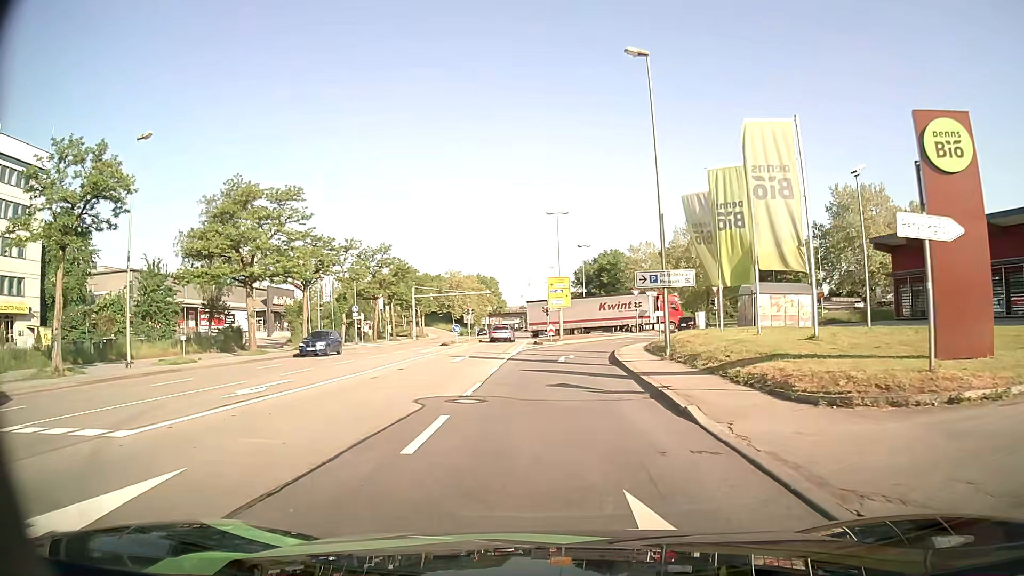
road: primary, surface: asphalt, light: Day
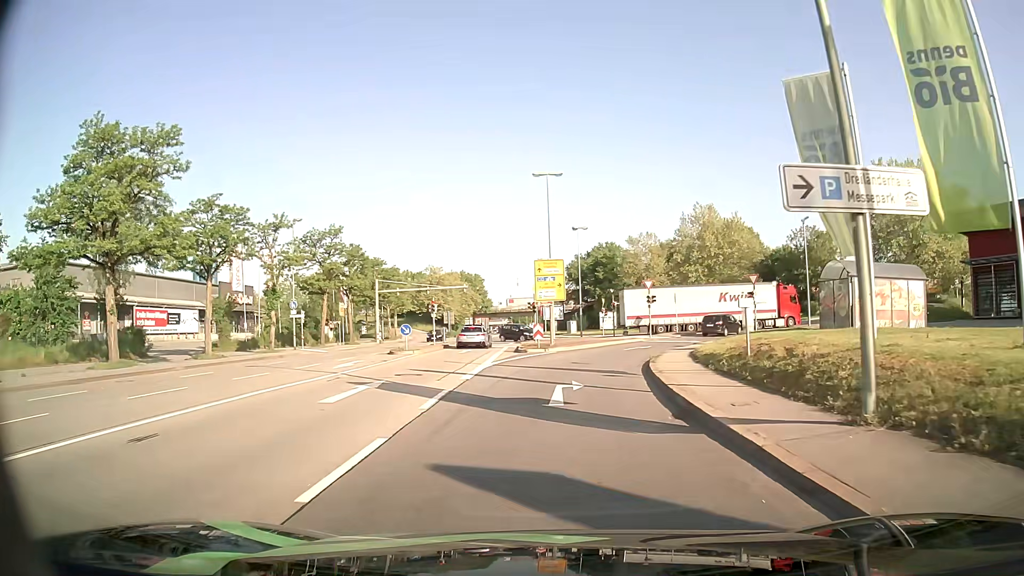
(+0.1, +14.1) m; +1°
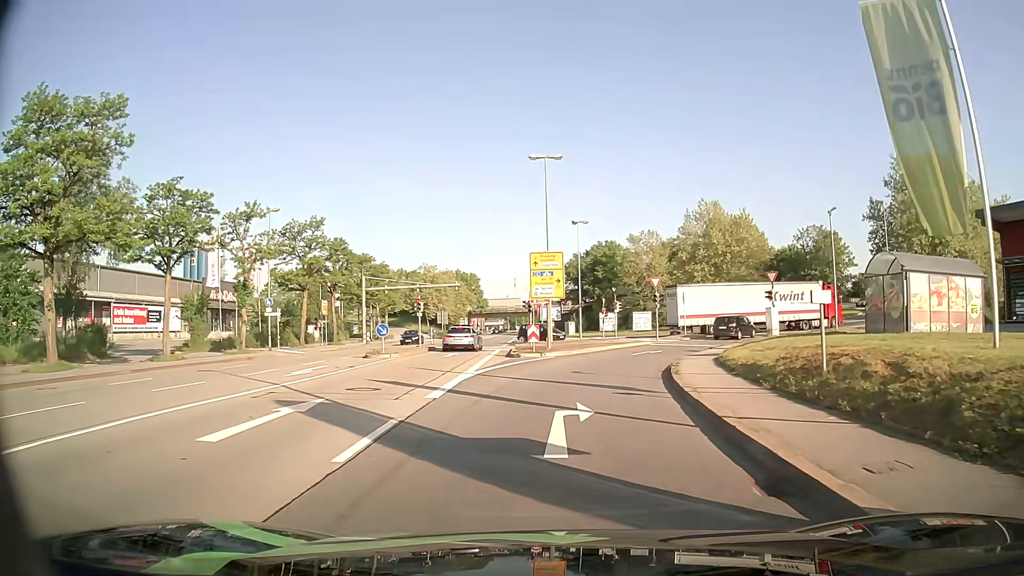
(0.0, +4.4) m; 0°
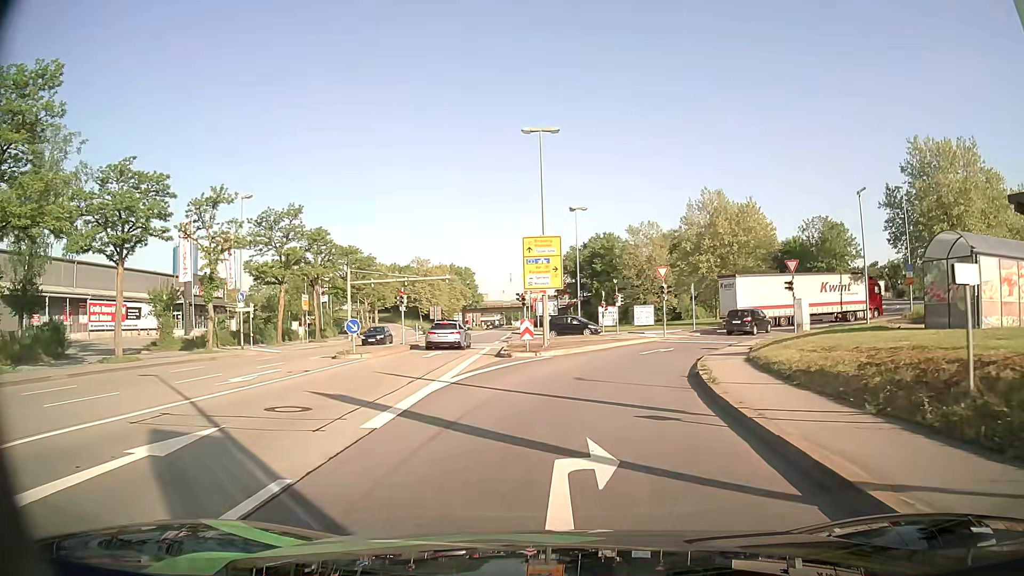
(0.0, +4.2) m; +1°
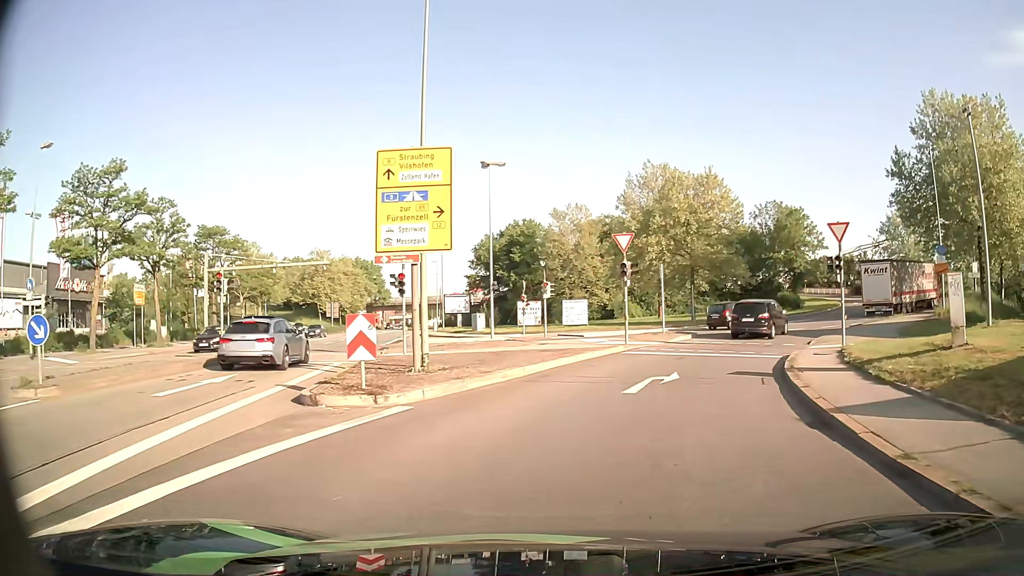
(+0.5, +14.9) m; +7°
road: primary_link
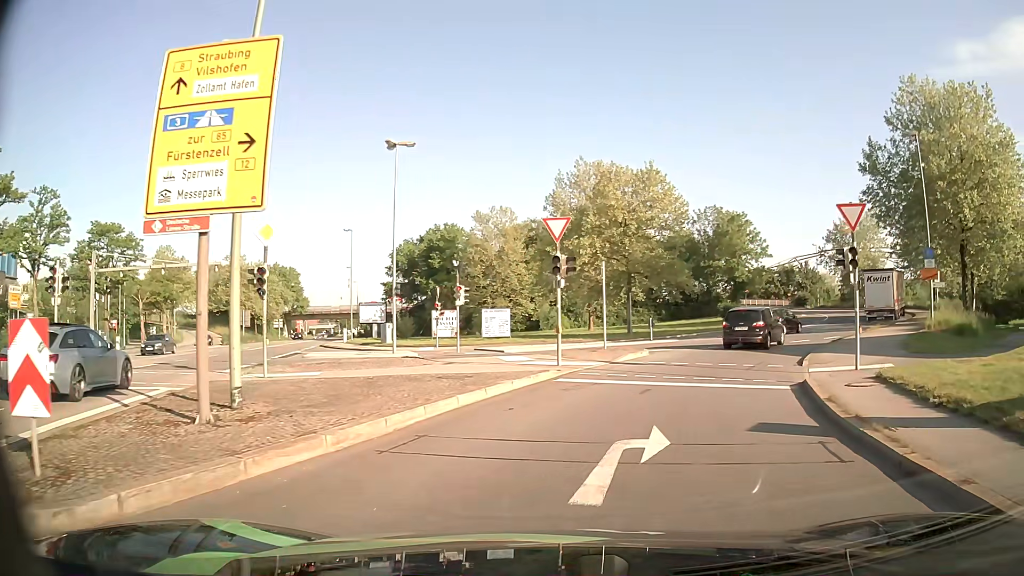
(+0.3, +6.5) m; +6°
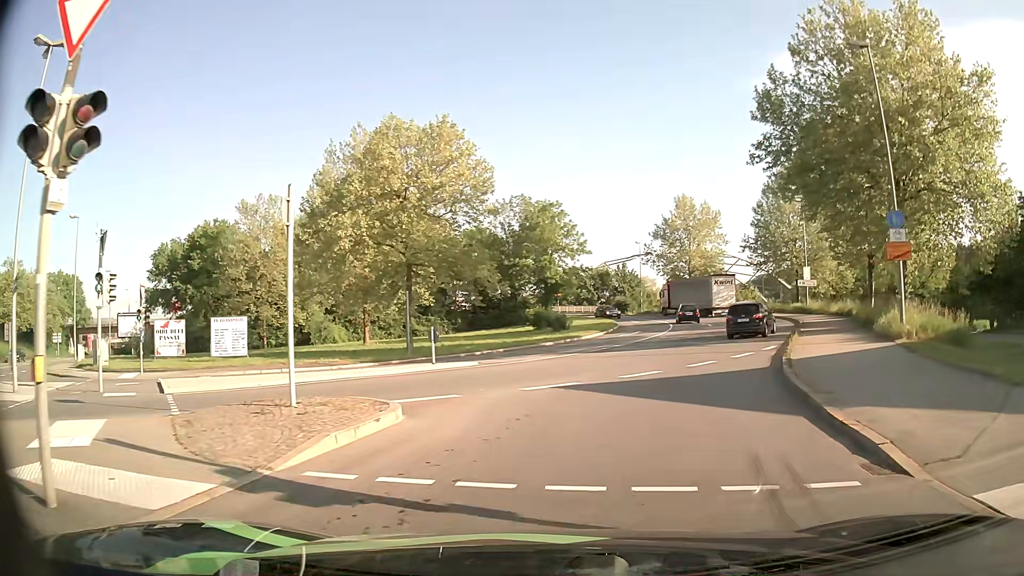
(+2.3, +14.4) m; +17°
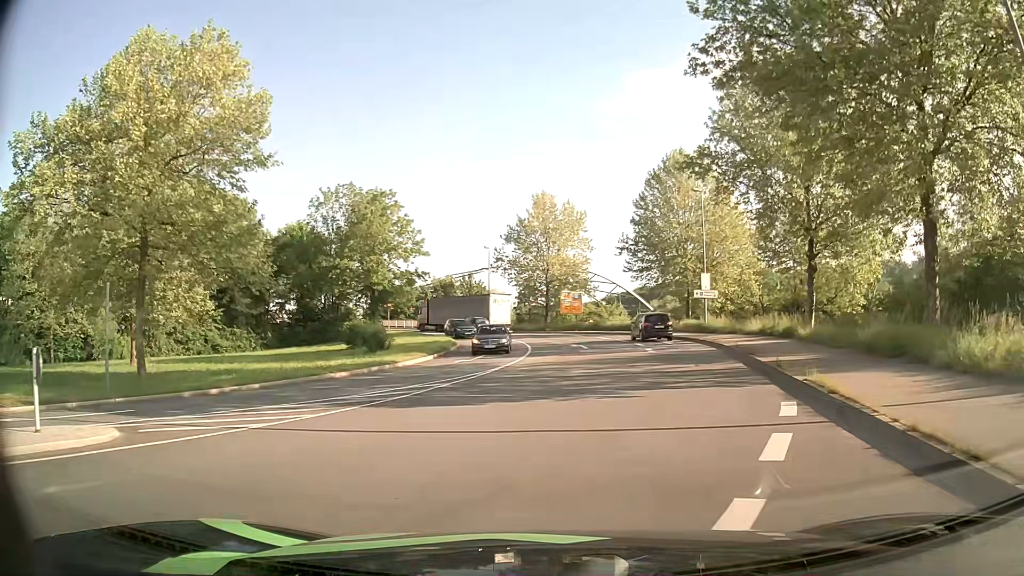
(+1.5, +13.9) m; +13°
(0, +10) (+1, +20) (+3, +30) (+3, +40) (+2, +50) (-1, +59) (-5, +68) (-11, +77) (-18, +84) (-24, +91) m
